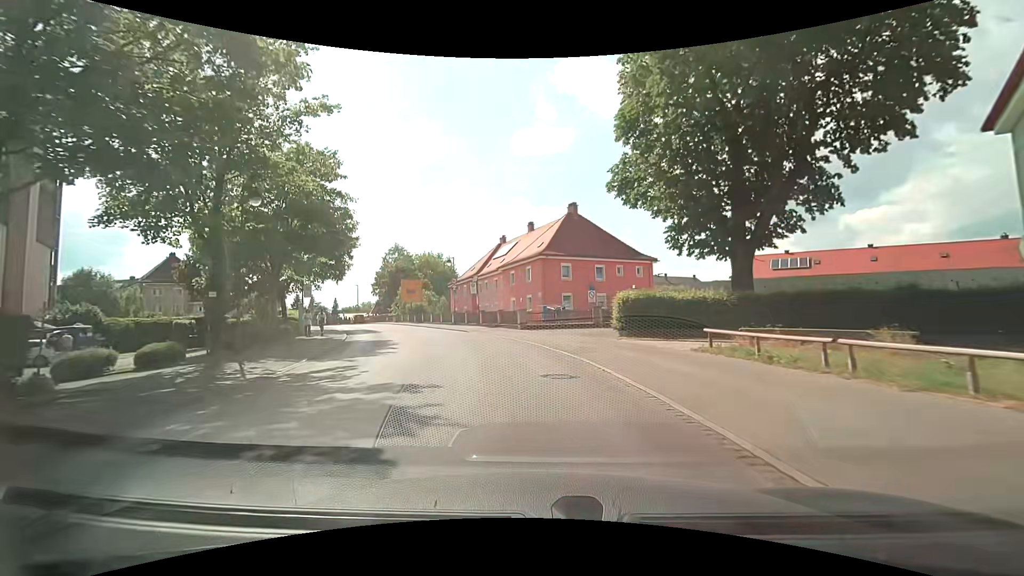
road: tertiary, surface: asphalt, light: Day
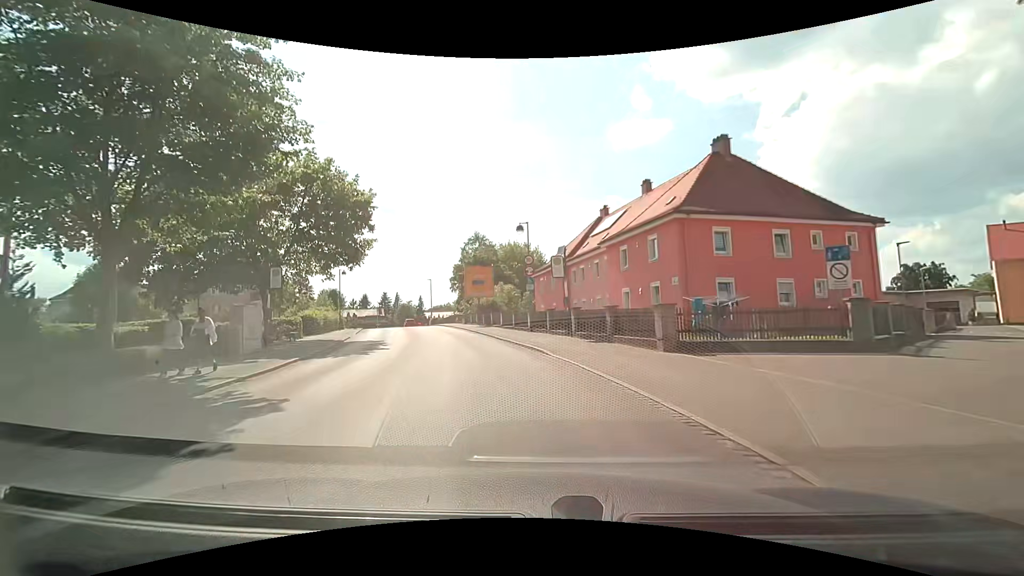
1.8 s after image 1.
(-1.5, +17.7) m; -10°
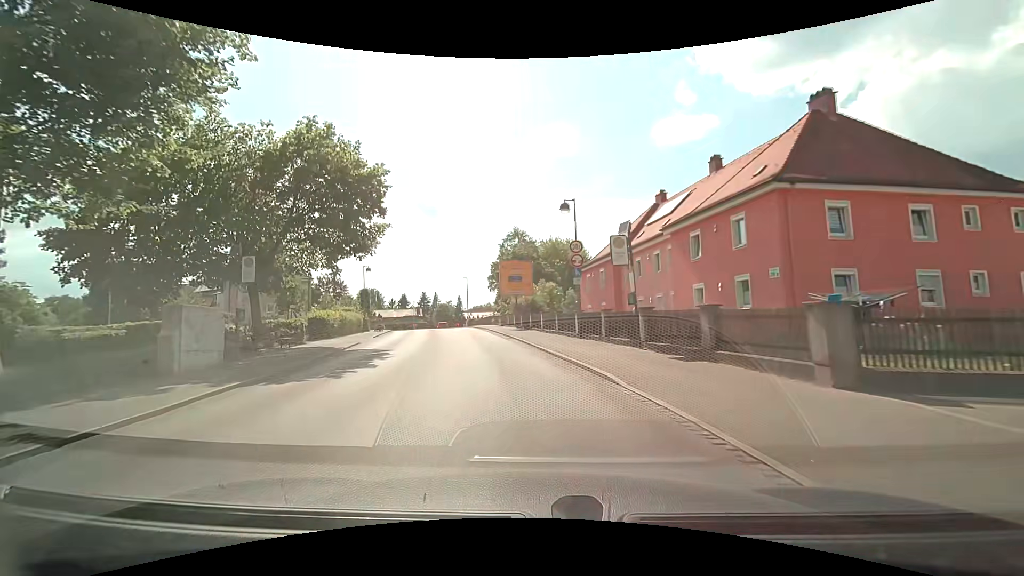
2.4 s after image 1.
(-0.3, +5.8) m; -5°
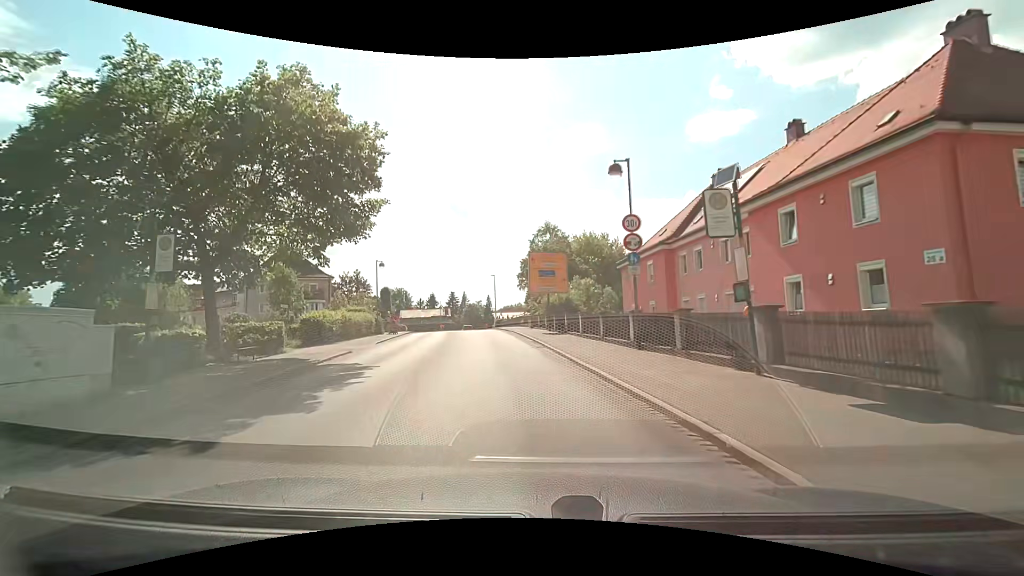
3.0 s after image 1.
(-0.2, +5.7) m; -4°
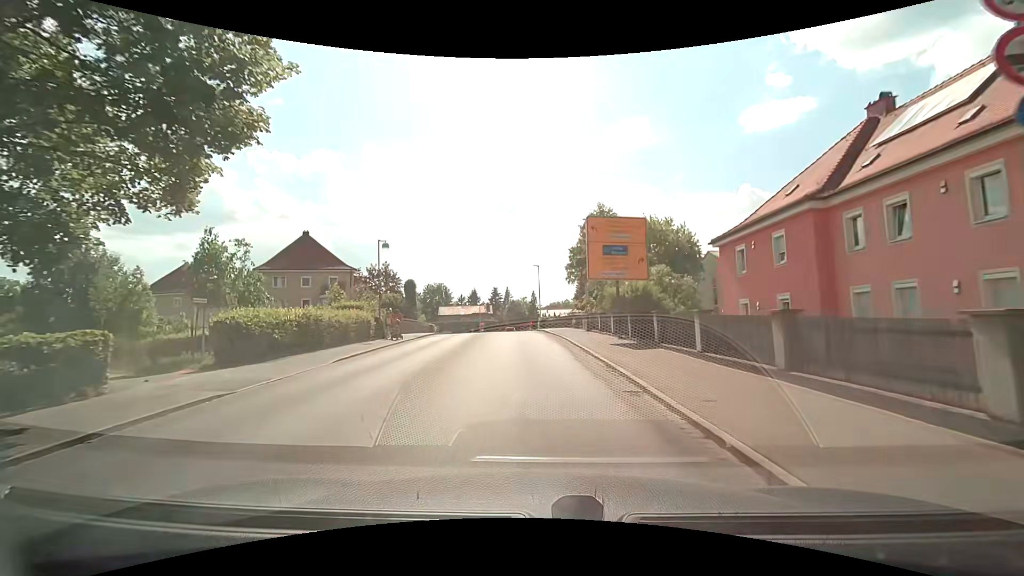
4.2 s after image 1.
(-0.6, +11.3) m; -5°
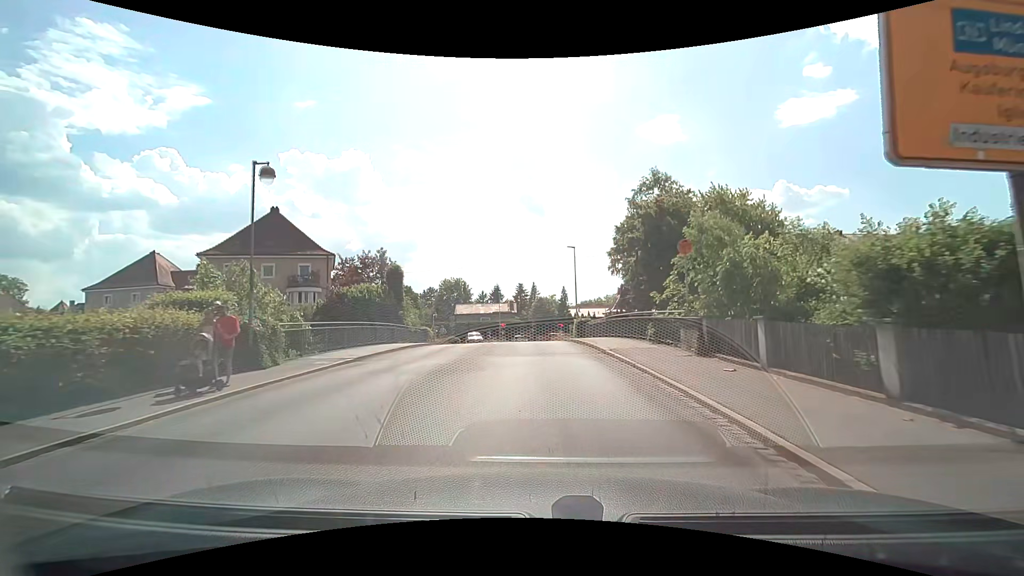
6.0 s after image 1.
(-0.7, +16.9) m; -5°
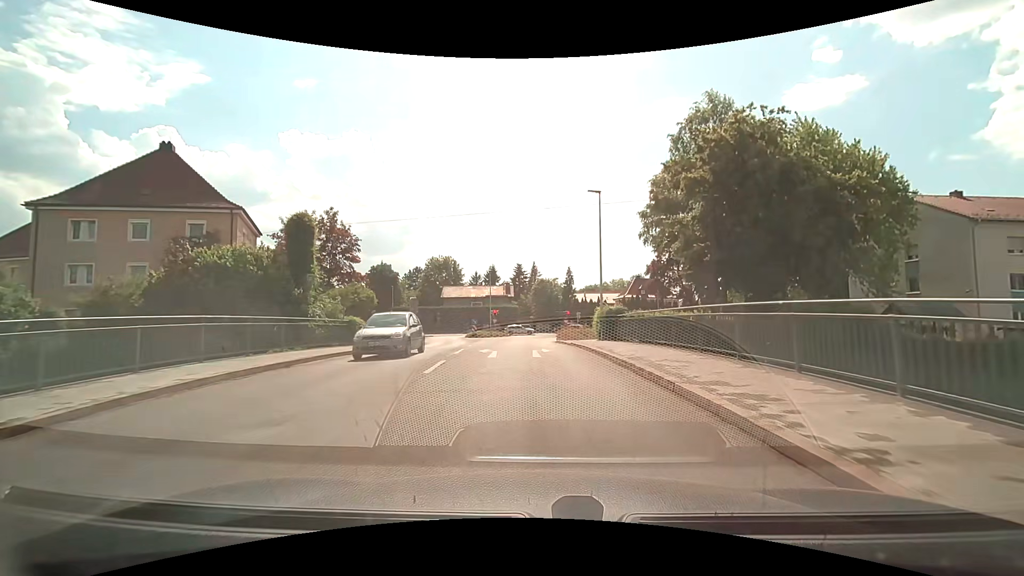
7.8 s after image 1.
(+0.1, +16.5) m; 0°
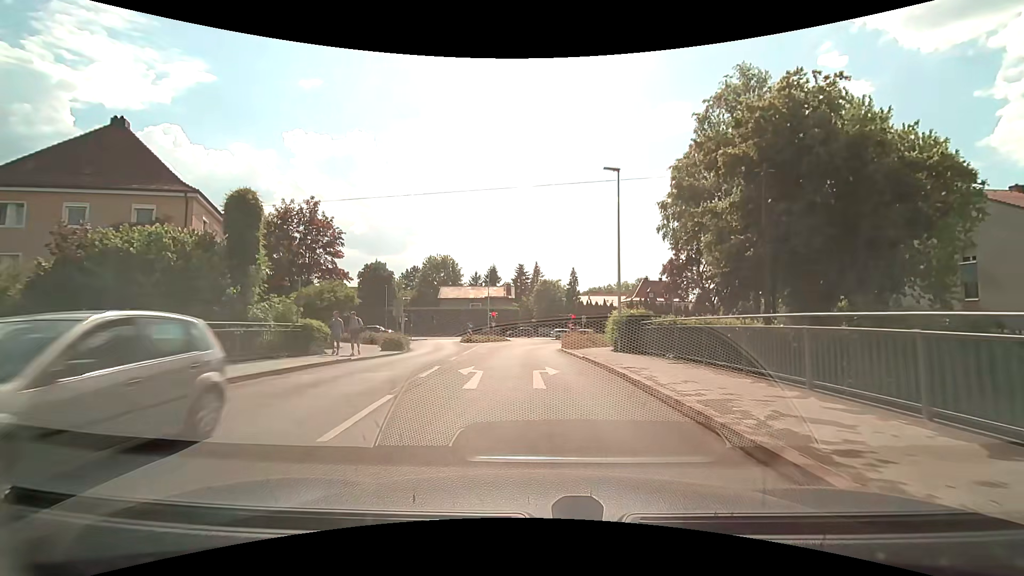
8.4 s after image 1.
(0.0, +5.0) m; -1°
